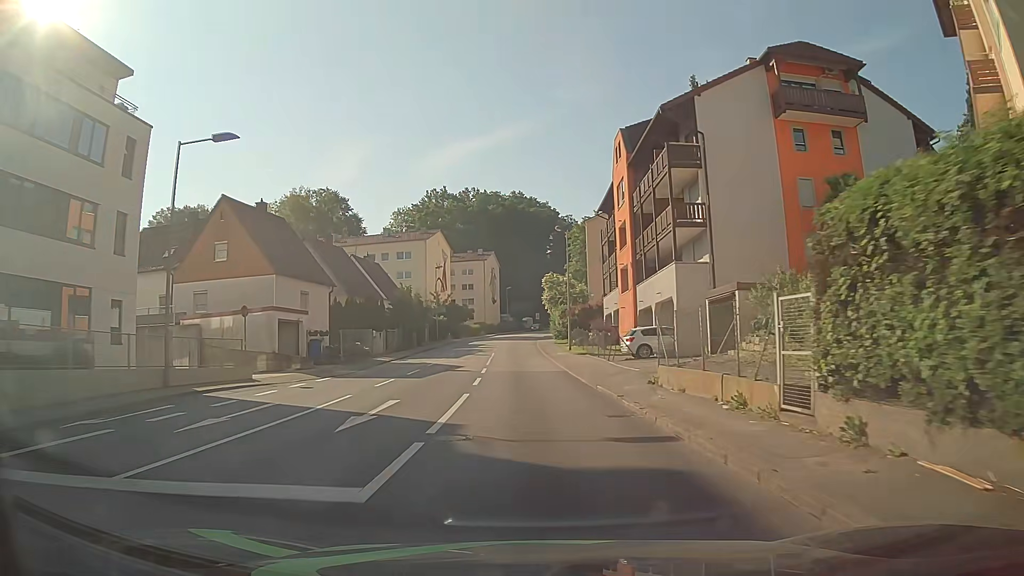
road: tertiary_link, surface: asphalt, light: Day
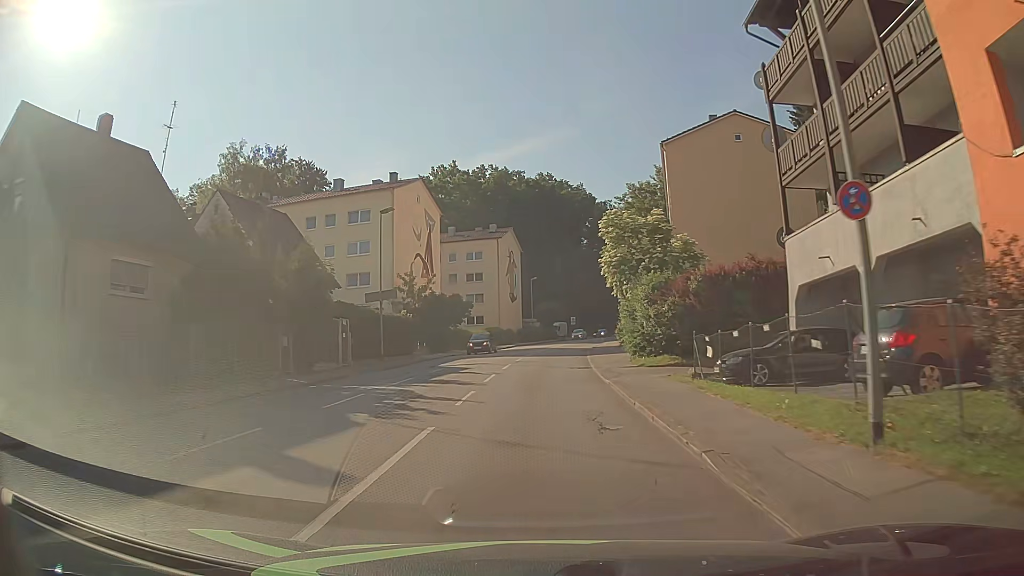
(-1.3, +36.7) m; -3°
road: tertiary
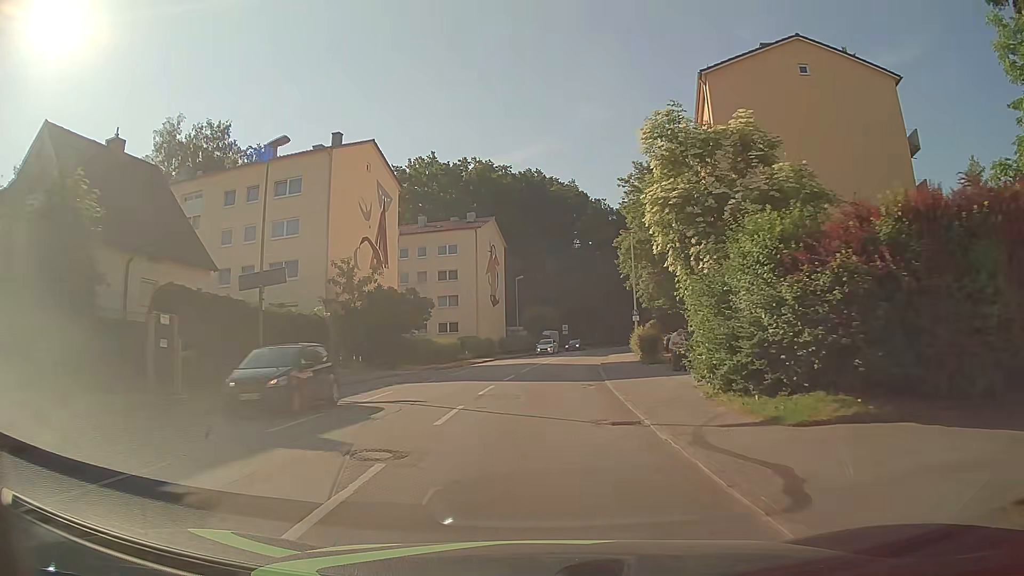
(+0.1, +14.7) m; +1°
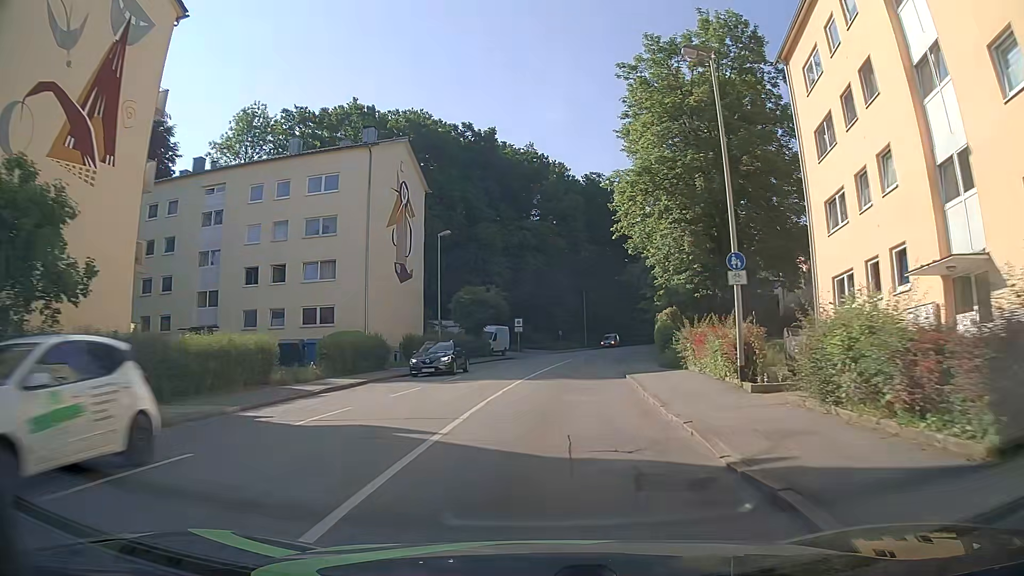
(+0.8, +29.6) m; +3°
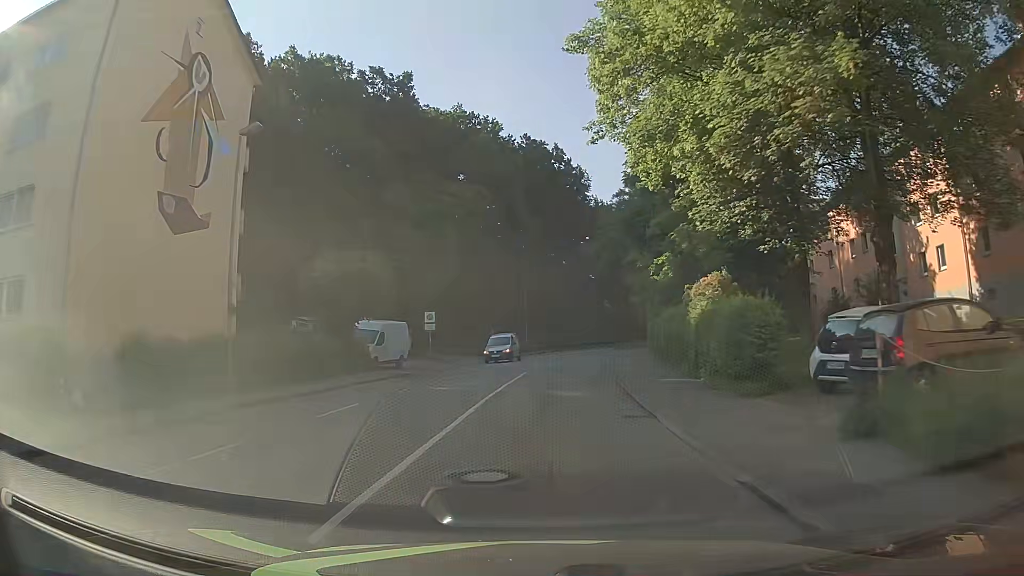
(+1.3, +22.5) m; +5°
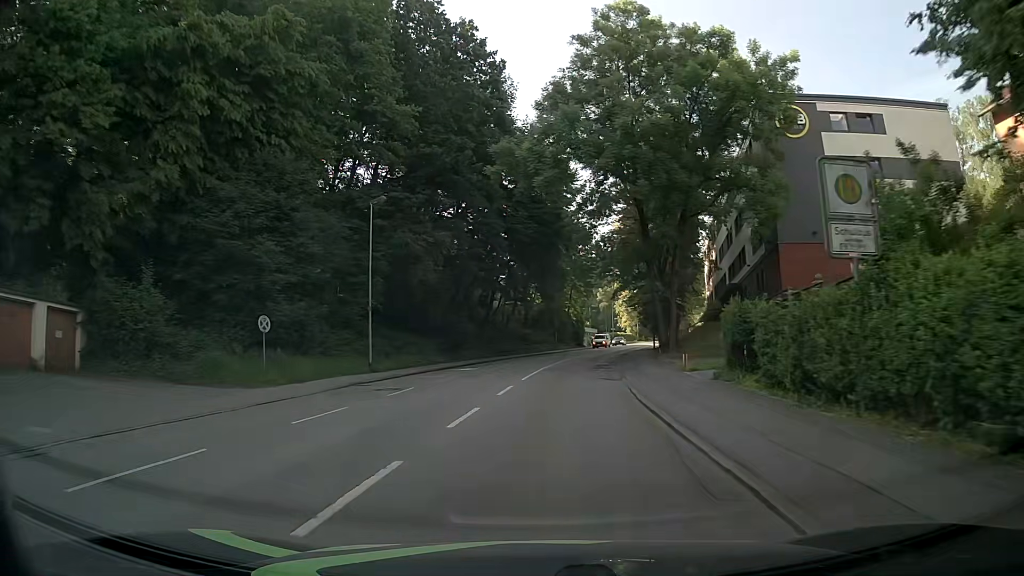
(+2.5, +37.9) m; +7°
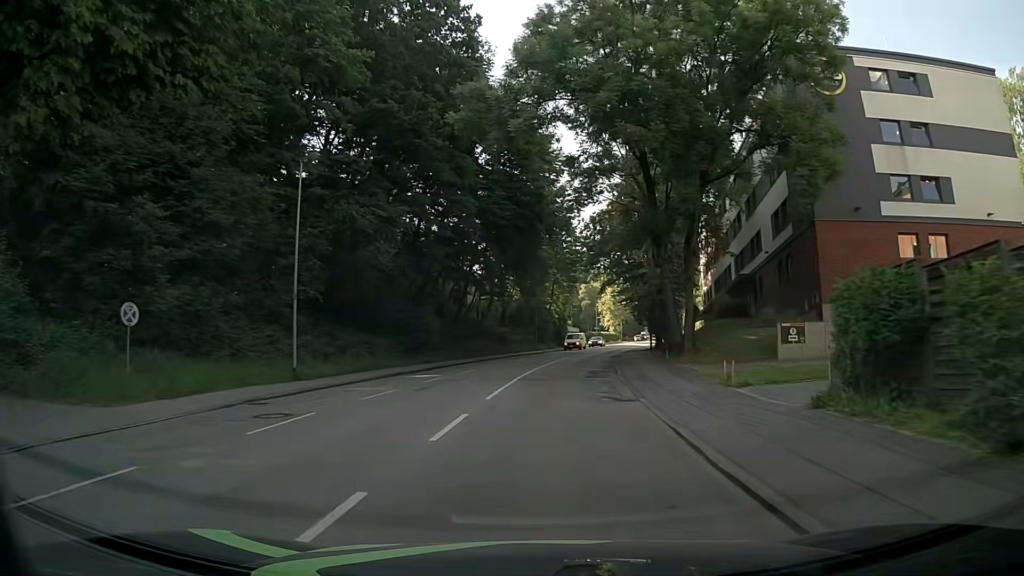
(+0.2, +7.6) m; +3°
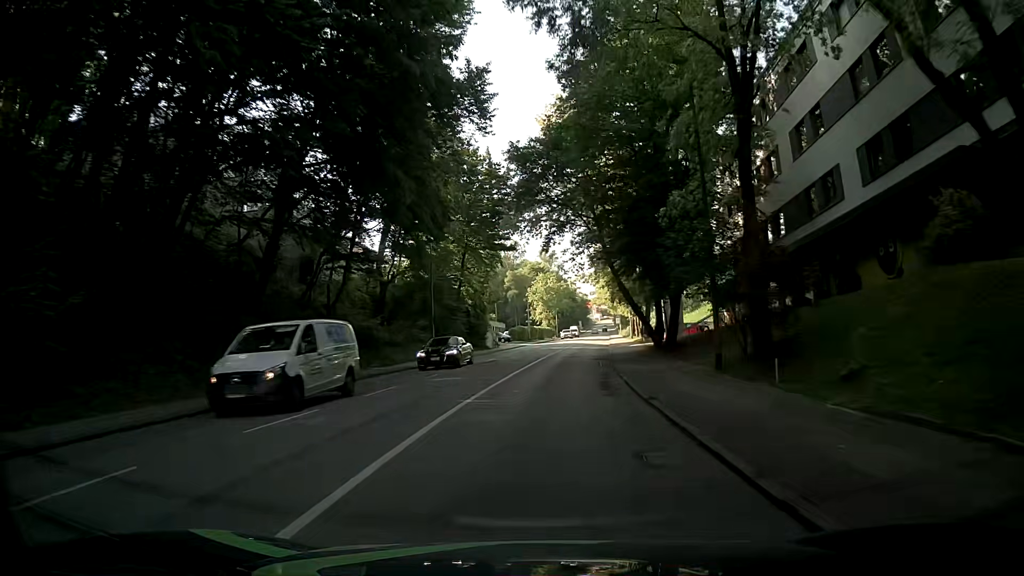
(+1.3, +30.4) m; +7°
(0, +10) (0, +20) (+1, +30) (+1, +40) (+2, +50) (+3, +60) (+4, +70) (+5, +80) (+6, +90) (+7, +100) m
